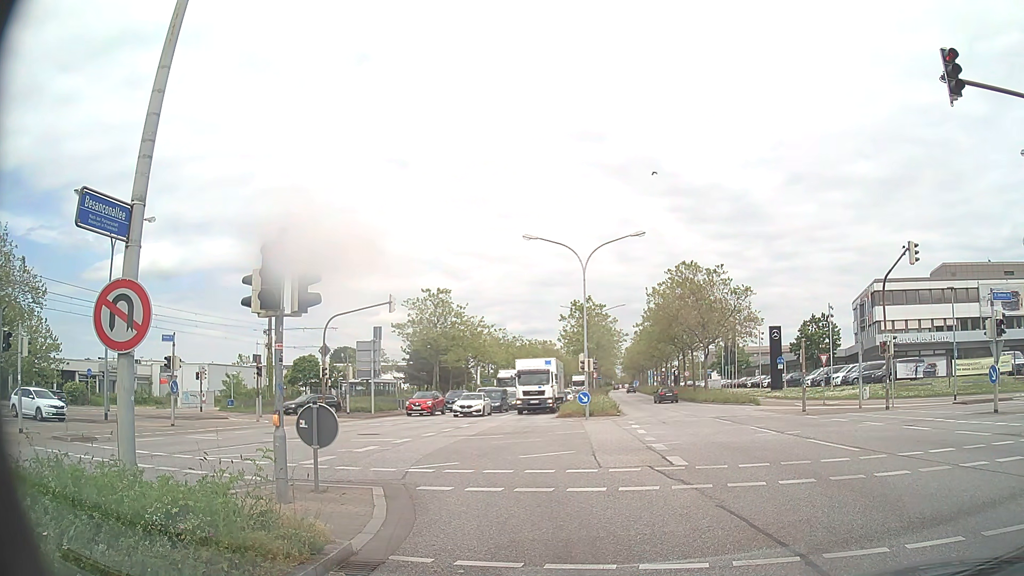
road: primary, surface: asphalt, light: Day
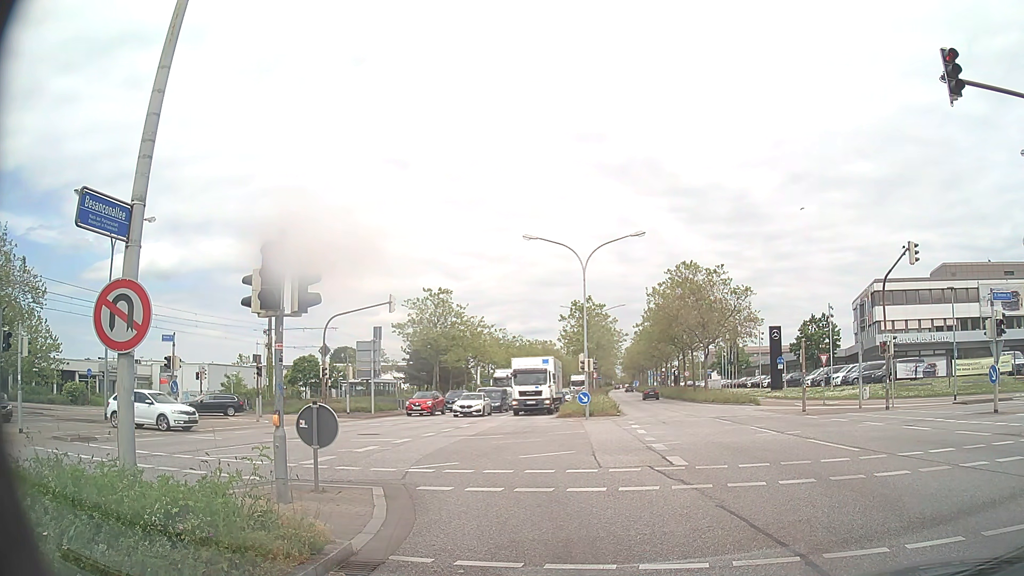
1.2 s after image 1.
(0.0, 0.0) m; 0°
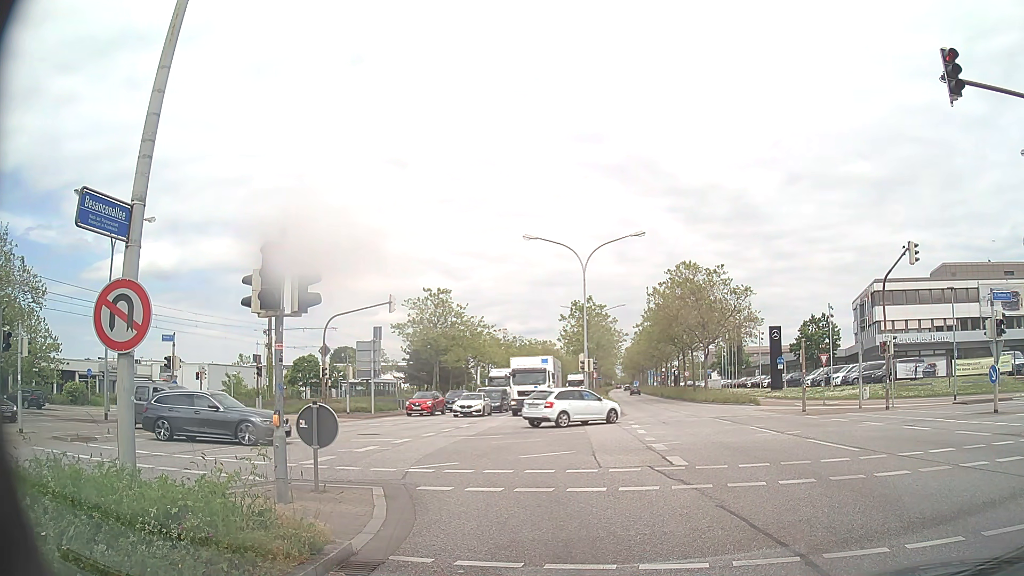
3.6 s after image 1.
(0.0, 0.0) m; 0°
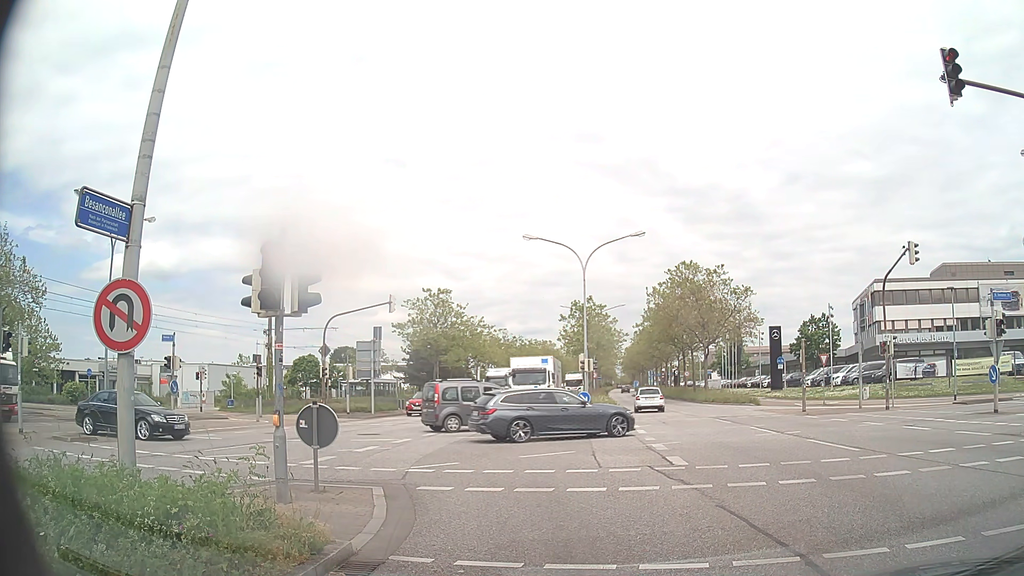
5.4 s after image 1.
(0.0, 0.0) m; 0°
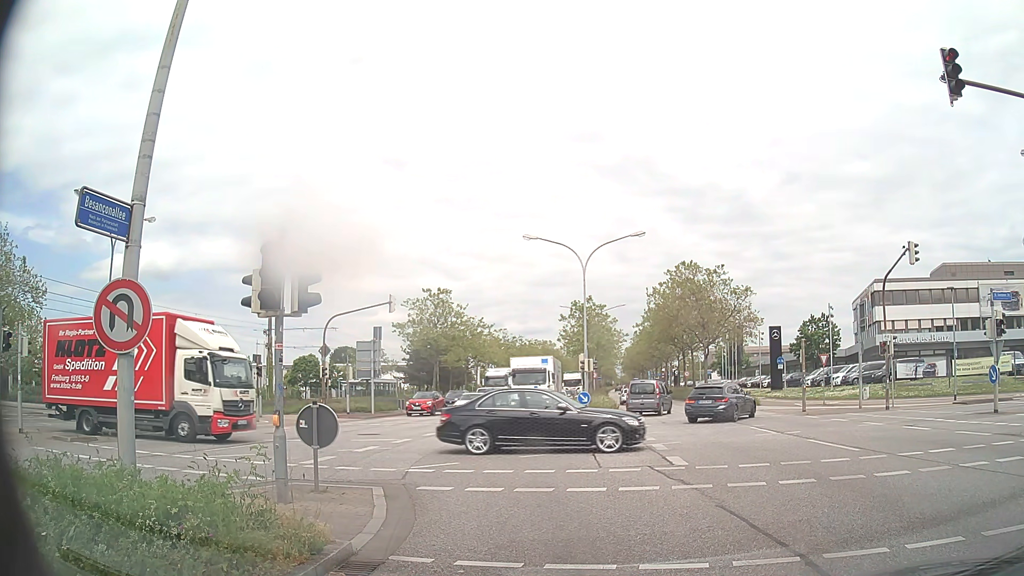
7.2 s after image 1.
(0.0, 0.0) m; 0°
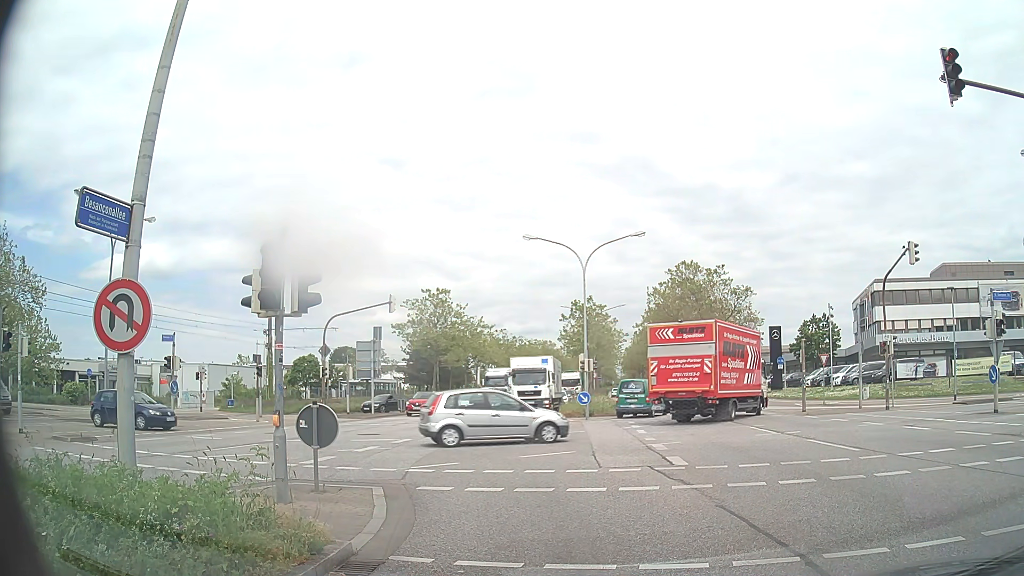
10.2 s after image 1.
(0.0, 0.0) m; 0°
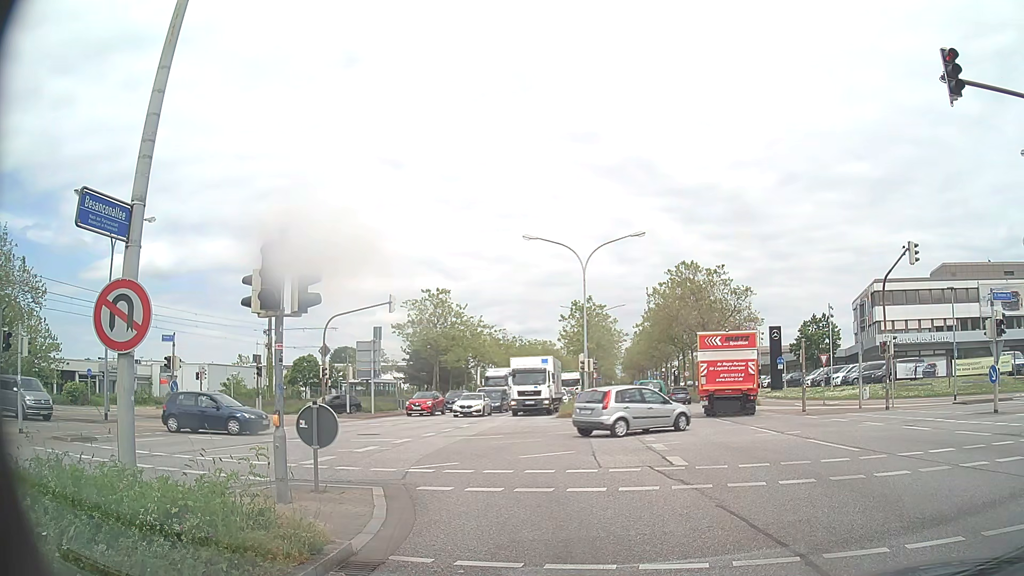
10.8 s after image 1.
(0.0, 0.0) m; 0°
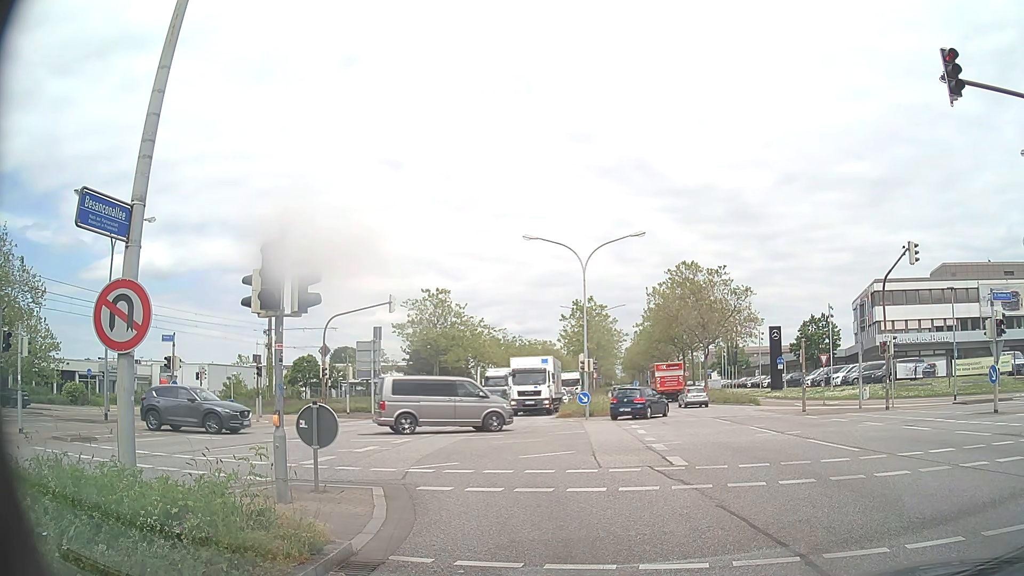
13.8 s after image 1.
(0.0, 0.0) m; 0°
(-1, +10) (-5, +19) (-12, +26) (-21, +30) (-31, +32) (-40, +34) (-50, +35) (-60, +36) (-70, +36) (-80, +36) m
